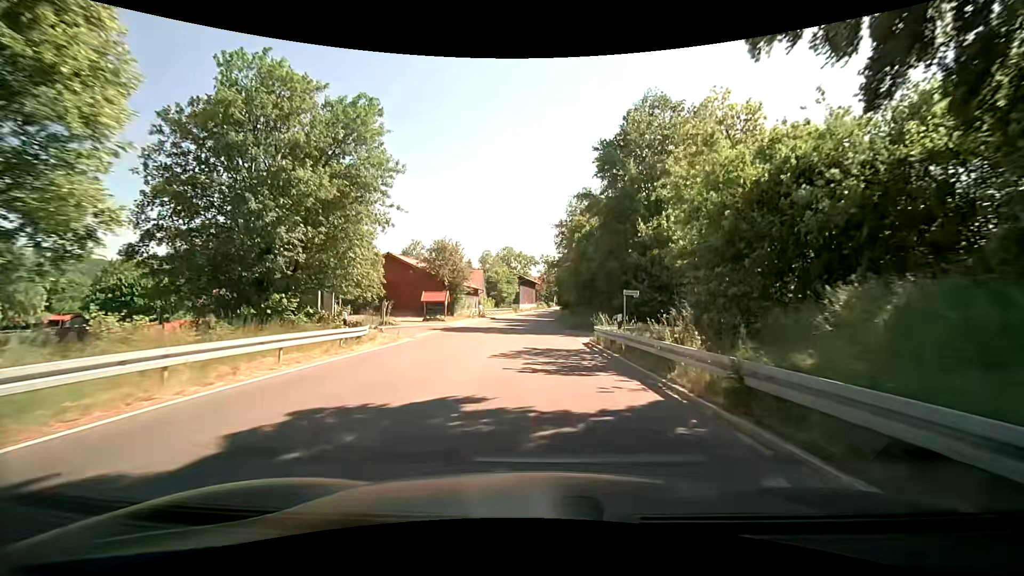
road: primary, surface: asphalt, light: Day
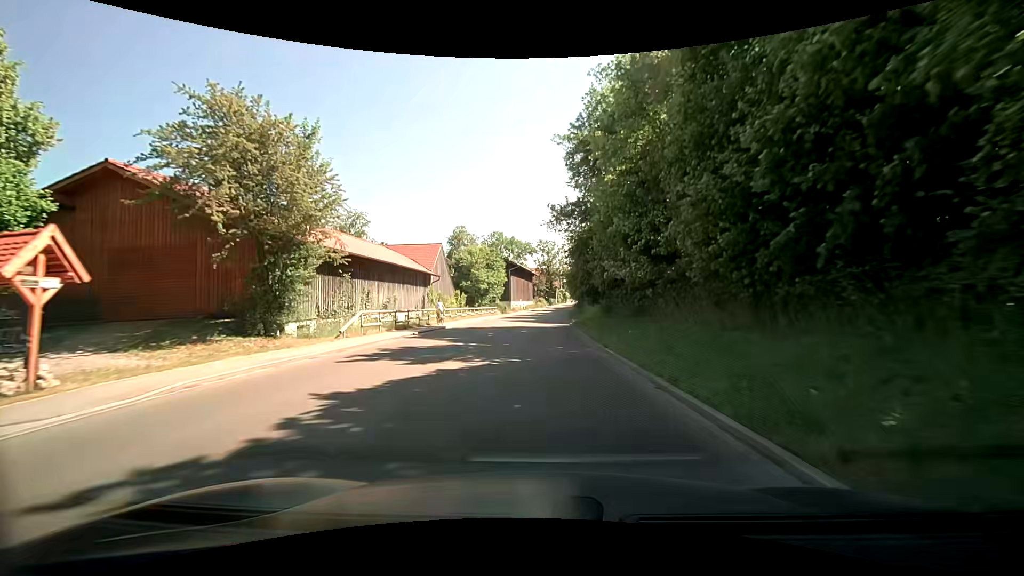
(0.0, +38.2) m; 0°
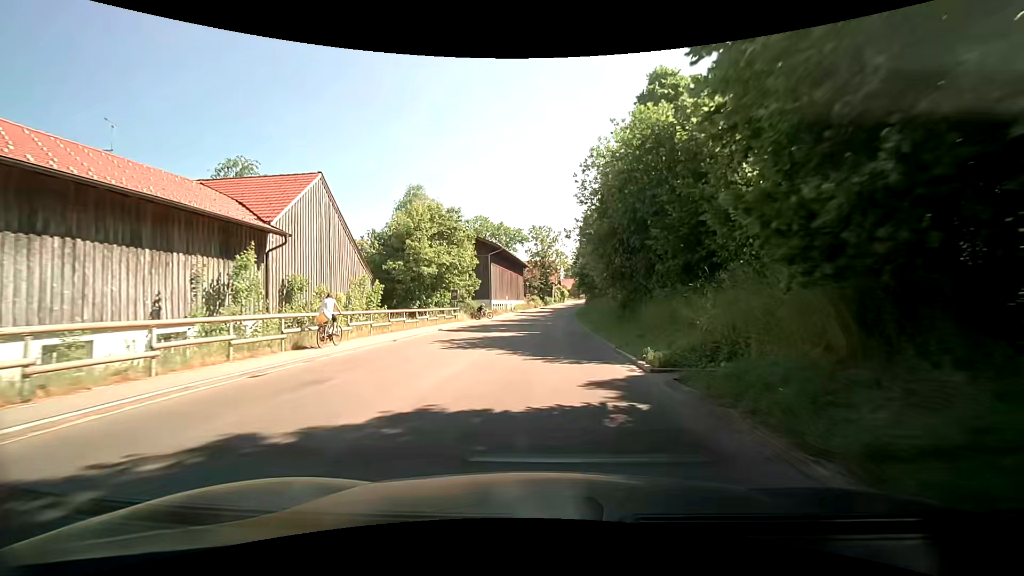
(-0.2, +29.7) m; +1°
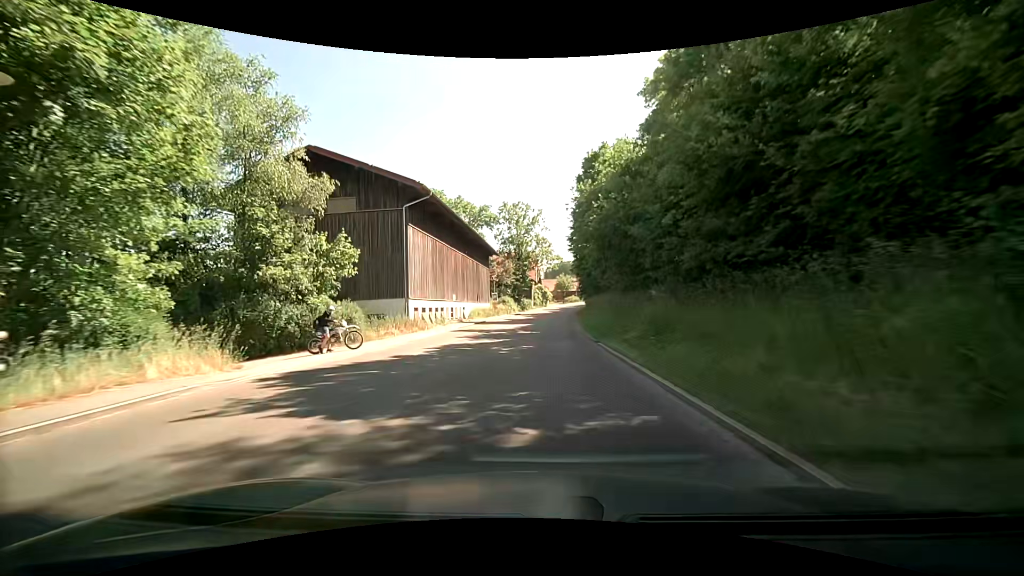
(+0.4, +35.0) m; +2°
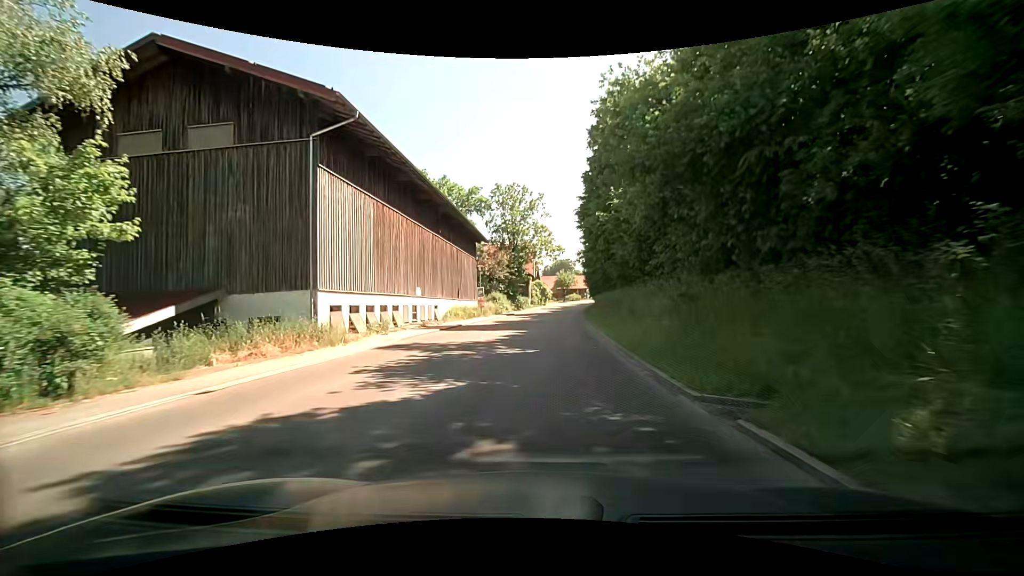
(-0.1, +13.7) m; -1°
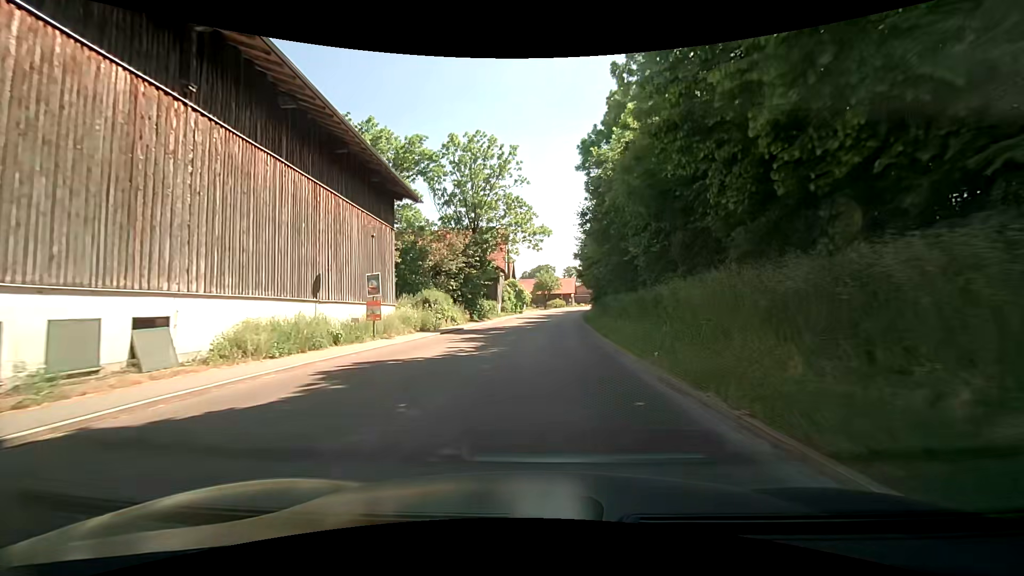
(+0.9, +27.4) m; +3°
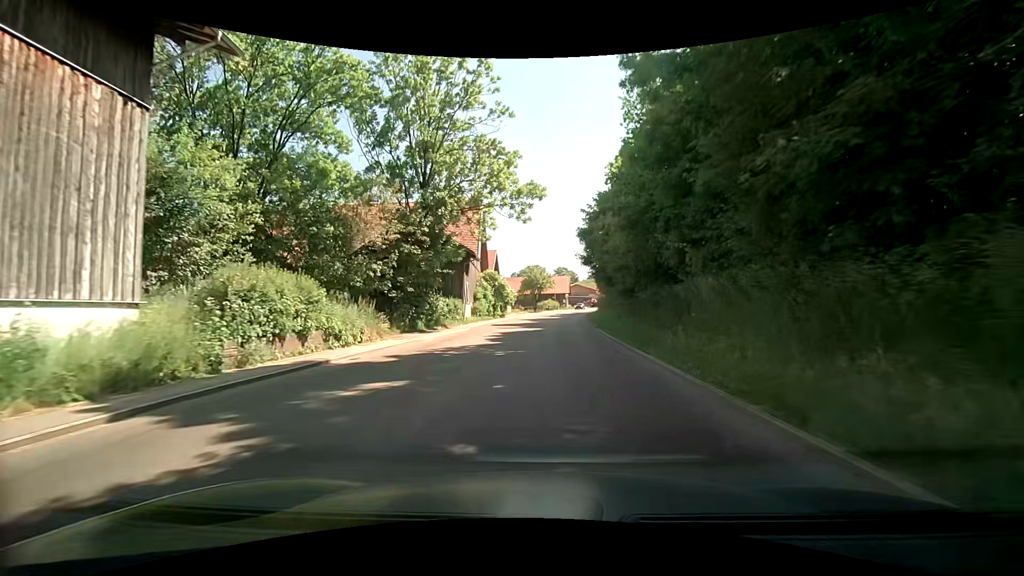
(-0.3, +20.7) m; +1°
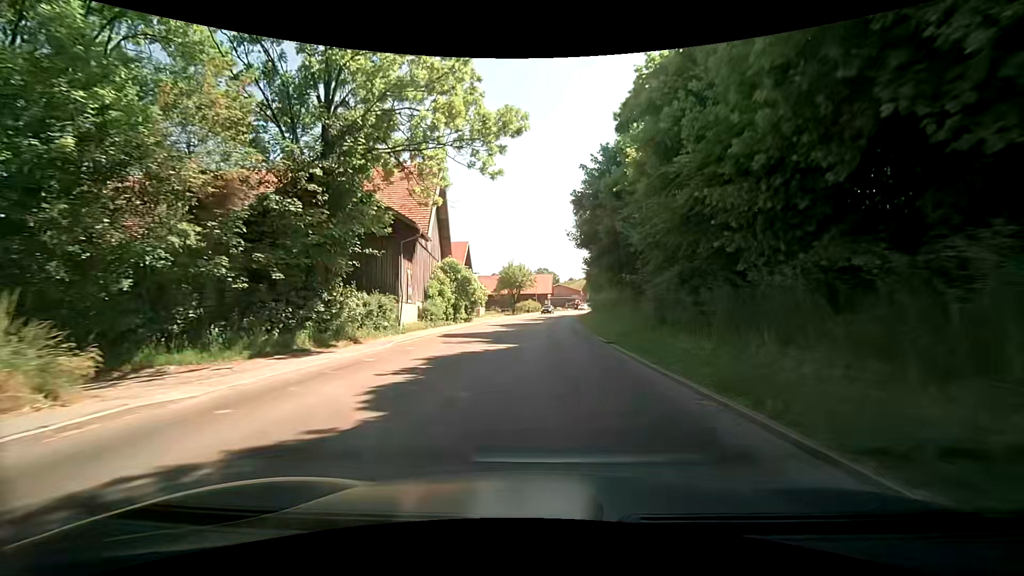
(+0.4, +13.9) m; +1°
